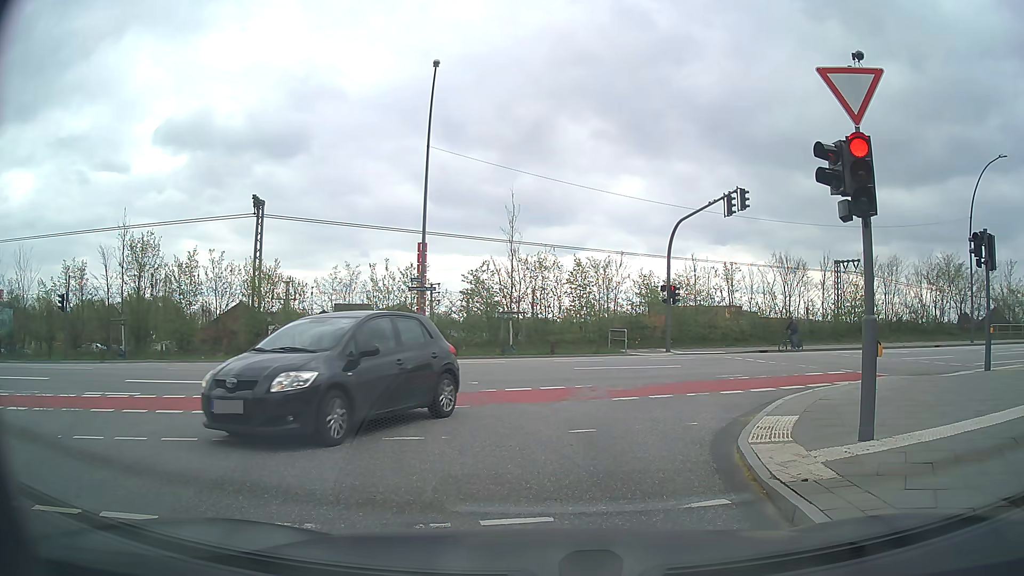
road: residential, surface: asphalt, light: Day
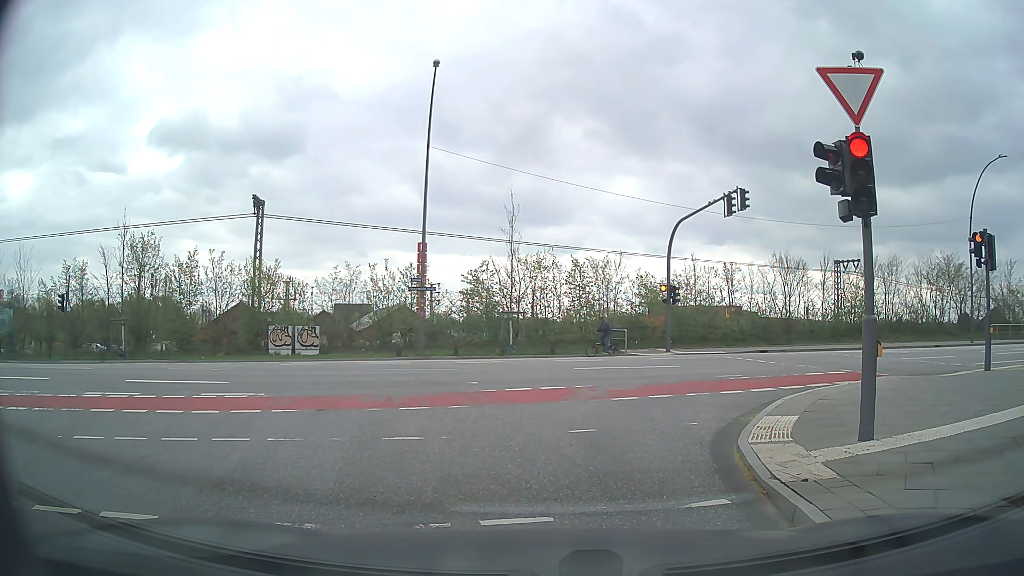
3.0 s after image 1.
(0.0, 0.0) m; 0°
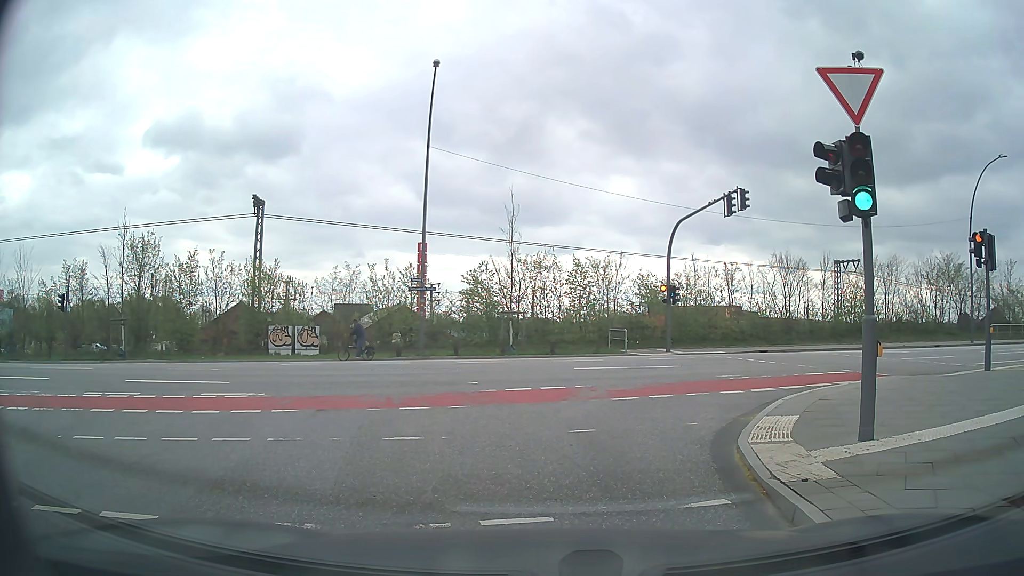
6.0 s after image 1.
(0.0, 0.0) m; 0°
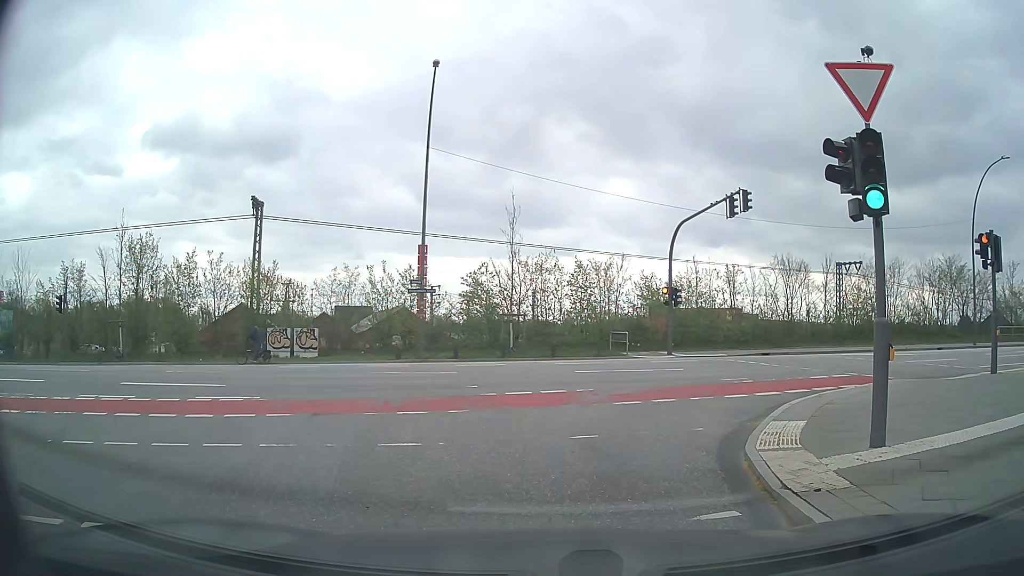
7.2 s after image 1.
(0.0, +0.3) m; 0°
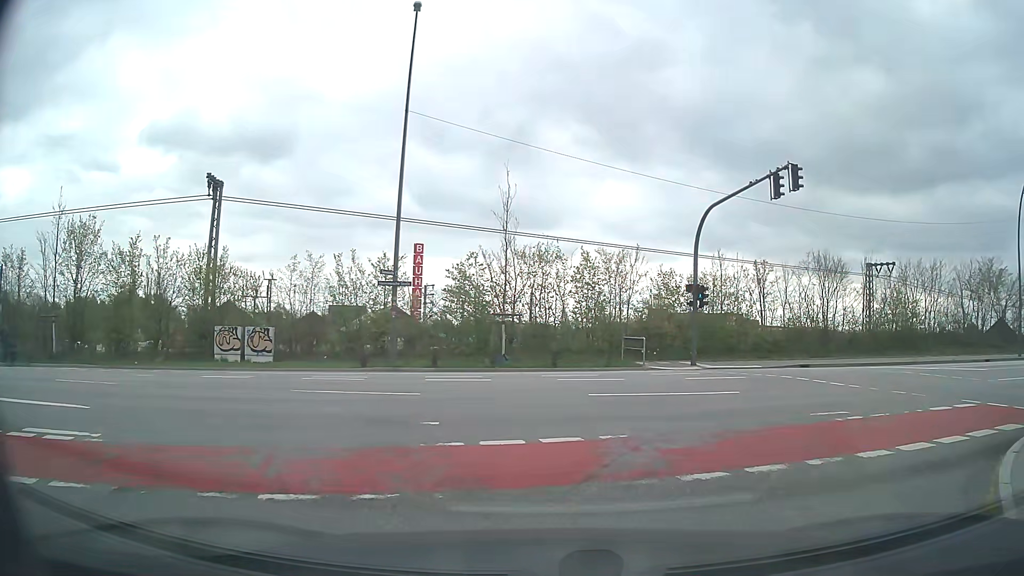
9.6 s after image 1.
(0.0, +5.8) m; +1°
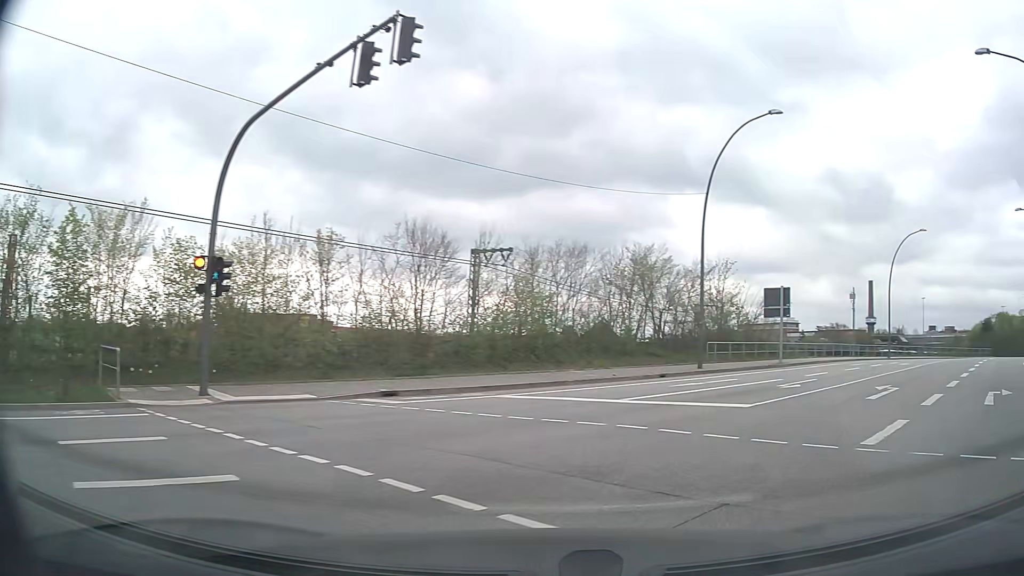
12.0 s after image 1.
(+3.0, +11.0) m; +36°
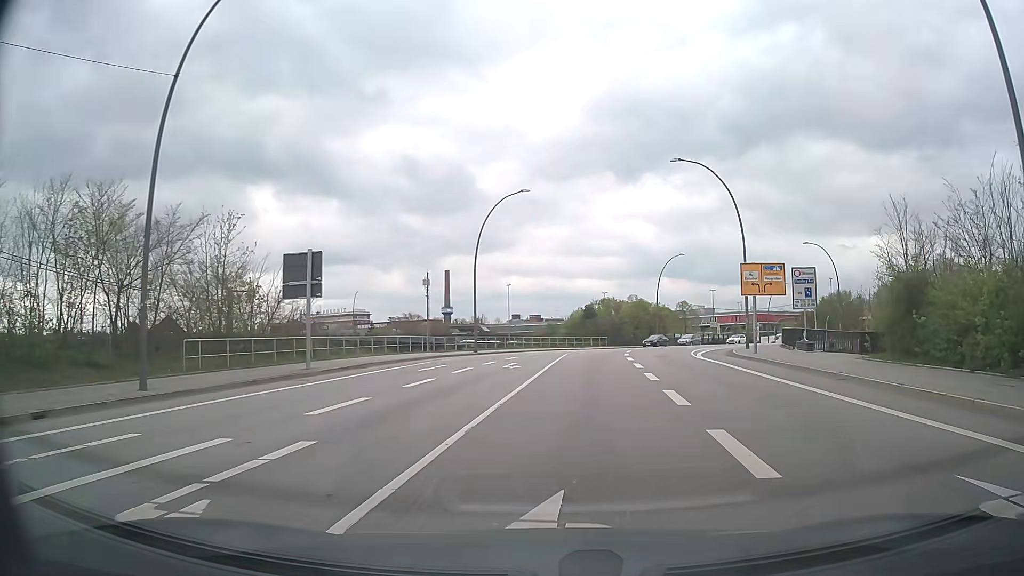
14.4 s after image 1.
(+5.9, +14.0) m; +36°
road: secondary
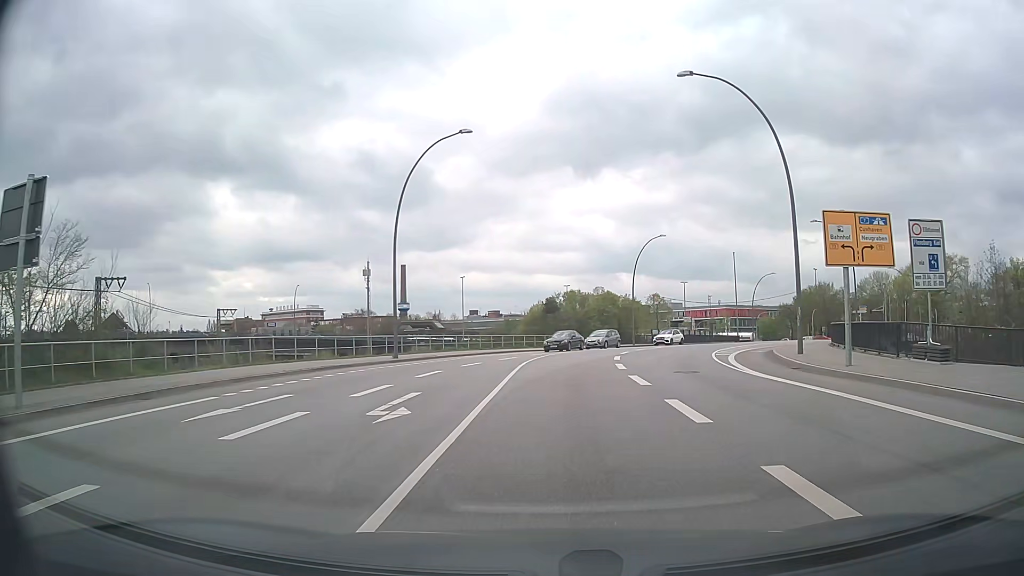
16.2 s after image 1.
(+0.6, +15.0) m; +3°
(0, +10) (0, +20) (+1, +30) (+4, +40) (+7, +49) (+11, +58) (+16, +67) (+22, +75) (+27, +83) (+33, +91) m
